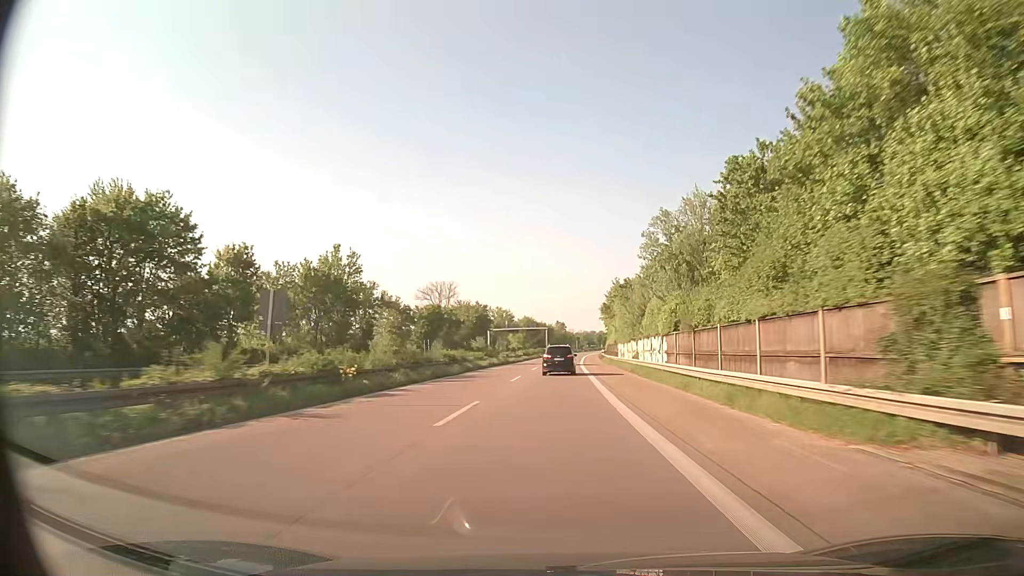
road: trunk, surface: asphalt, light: Day
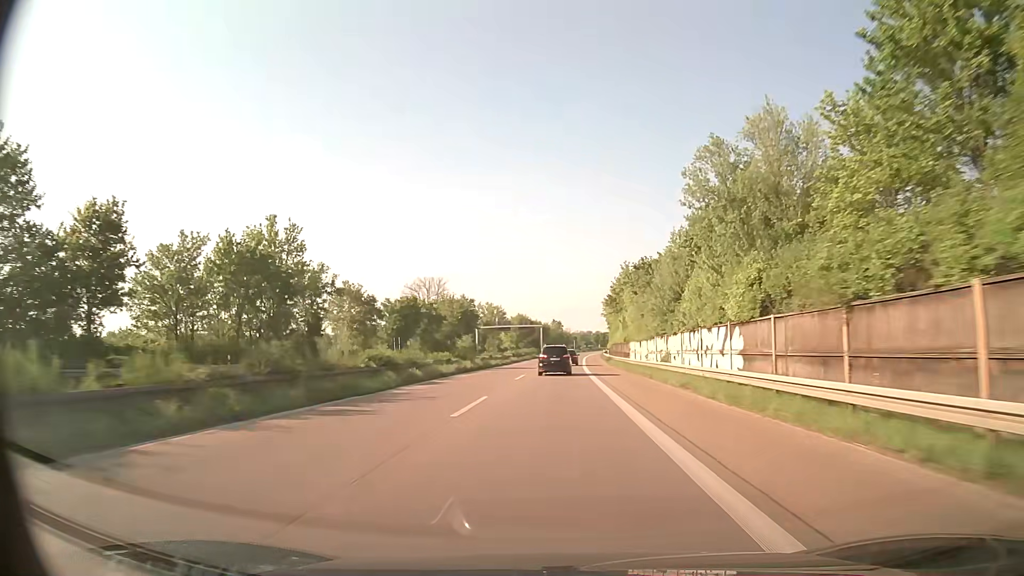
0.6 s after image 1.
(+0.1, +16.3) m; 0°
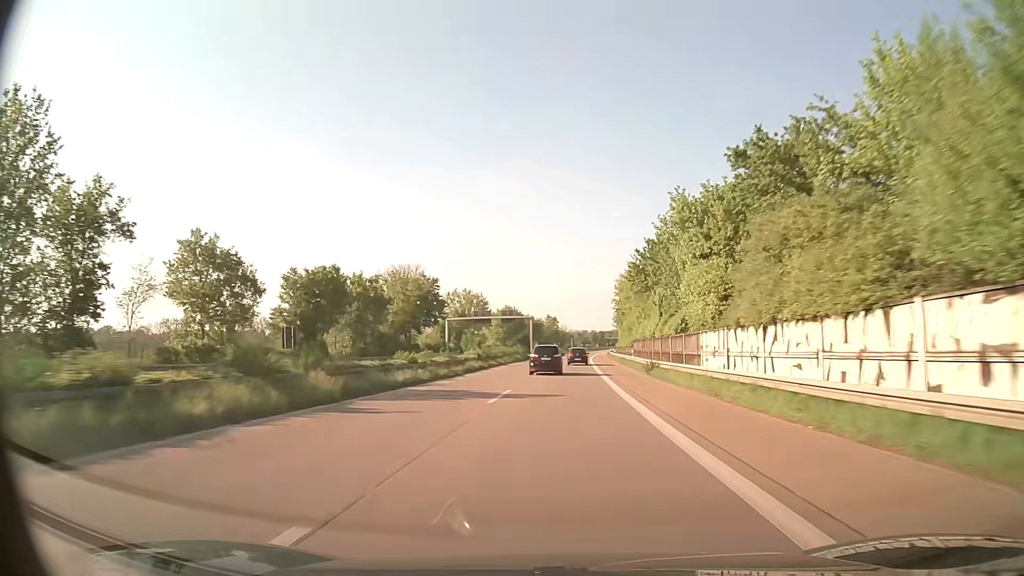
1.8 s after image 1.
(+0.2, +32.8) m; 0°
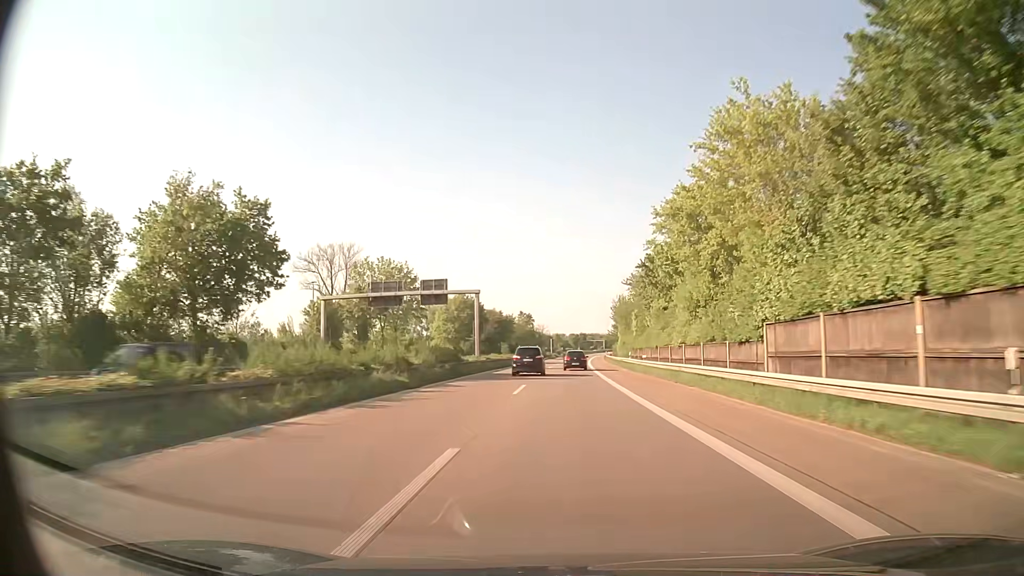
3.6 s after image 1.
(+0.9, +49.8) m; +2°
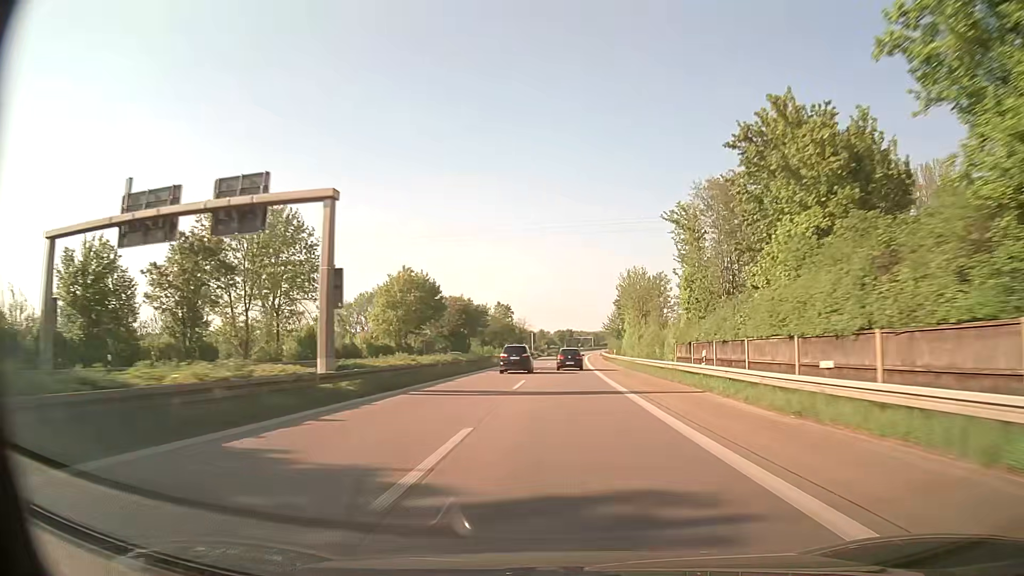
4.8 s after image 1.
(+0.5, +33.8) m; +1°
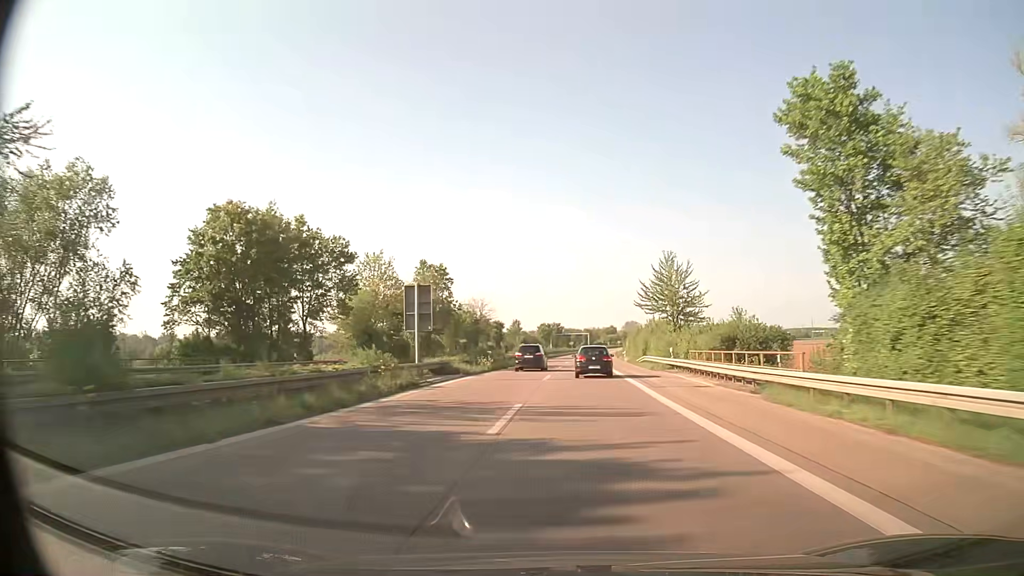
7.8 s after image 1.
(+1.7, +85.3) m; +1°
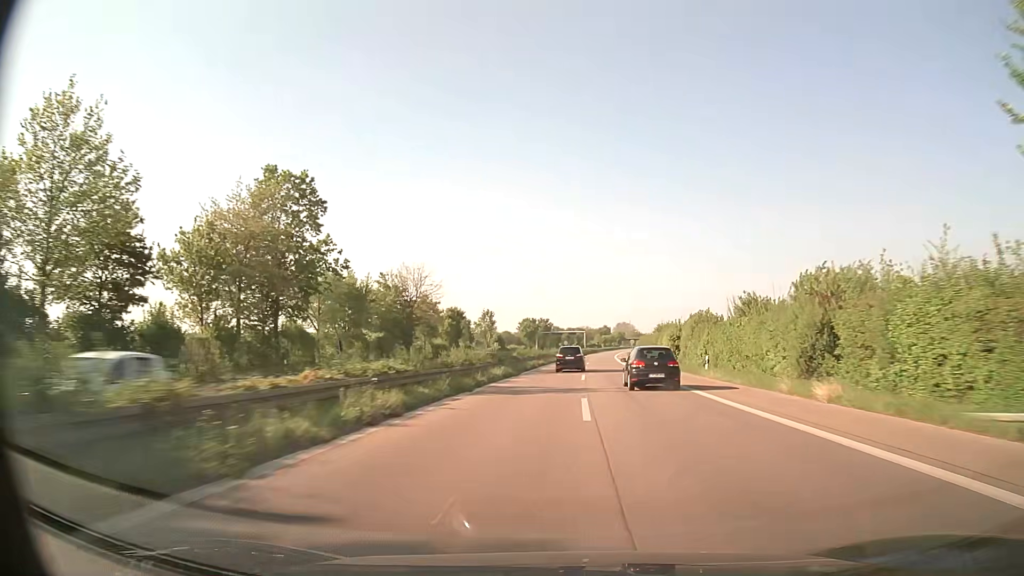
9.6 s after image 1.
(+0.1, +52.1) m; +1°
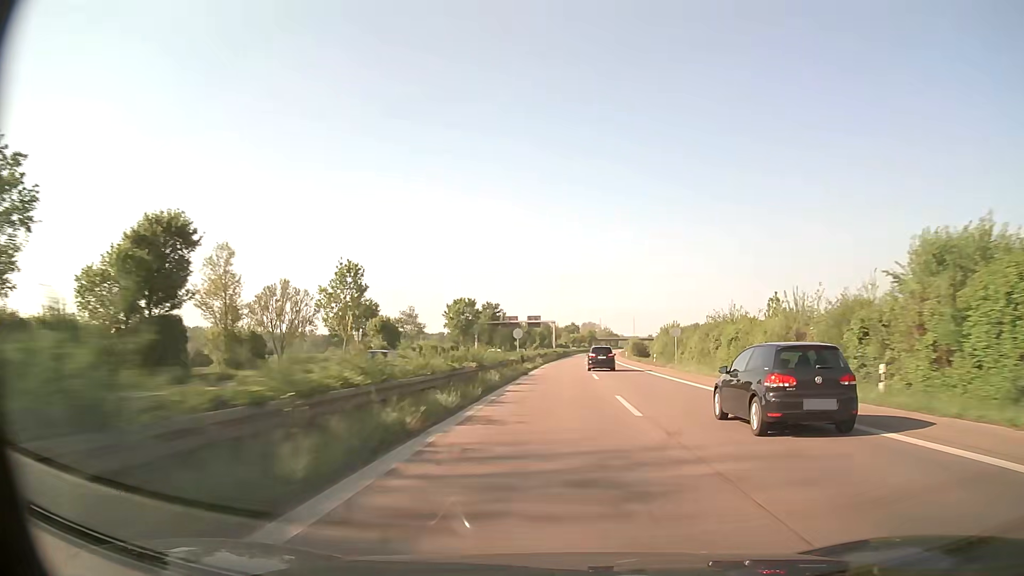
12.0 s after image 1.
(+1.9, +71.3) m; +3°
(0, +10) (0, +20) (0, +30) (+1, +40) (+1, +50) (+1, +60) (+2, +70) (+2, +80) (+3, +90) (+3, +100) m
